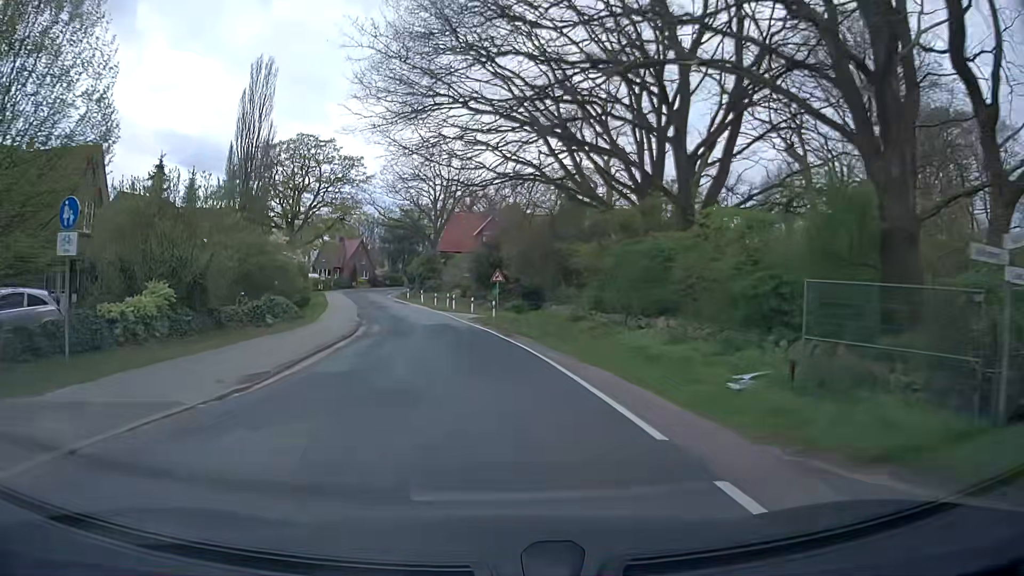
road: secondary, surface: asphalt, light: Day
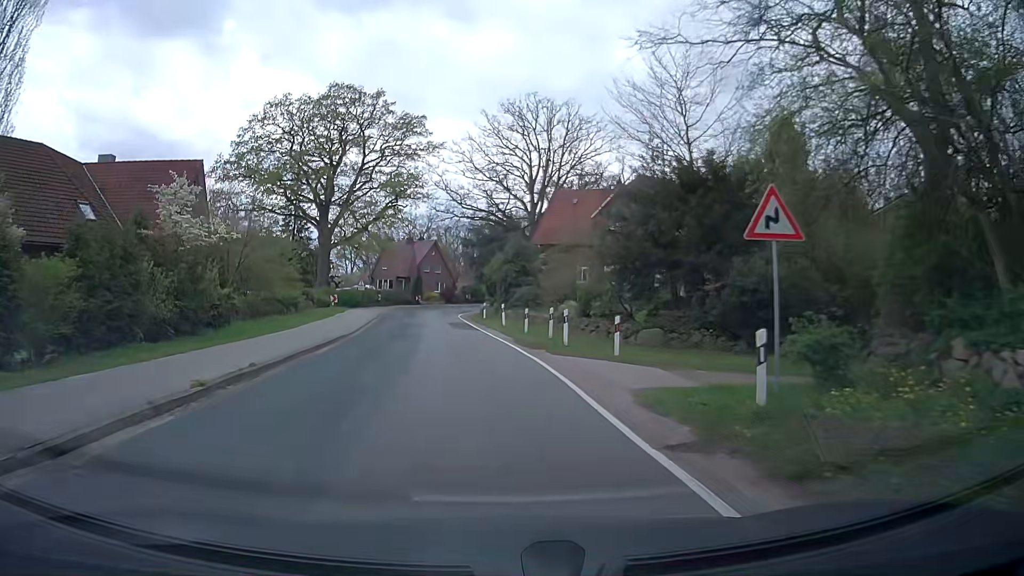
(-2.0, +31.6) m; -8°
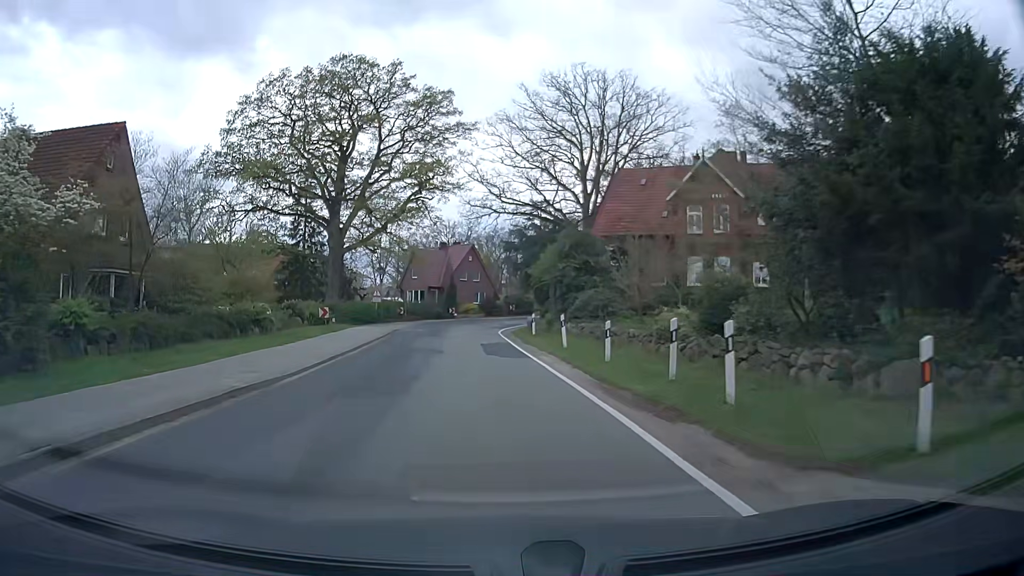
(-0.3, +12.9) m; -4°
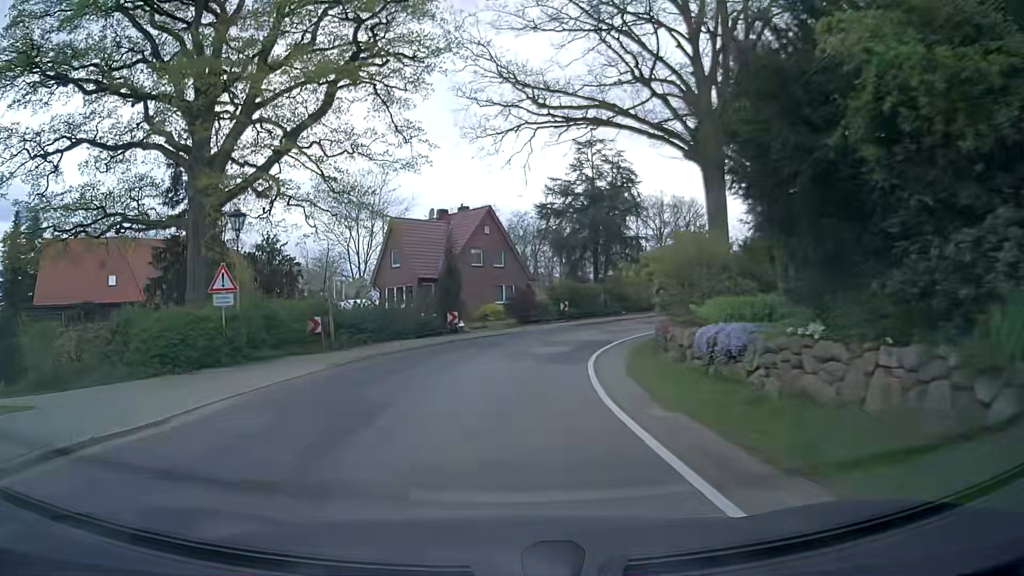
(-1.3, +32.7) m; -2°
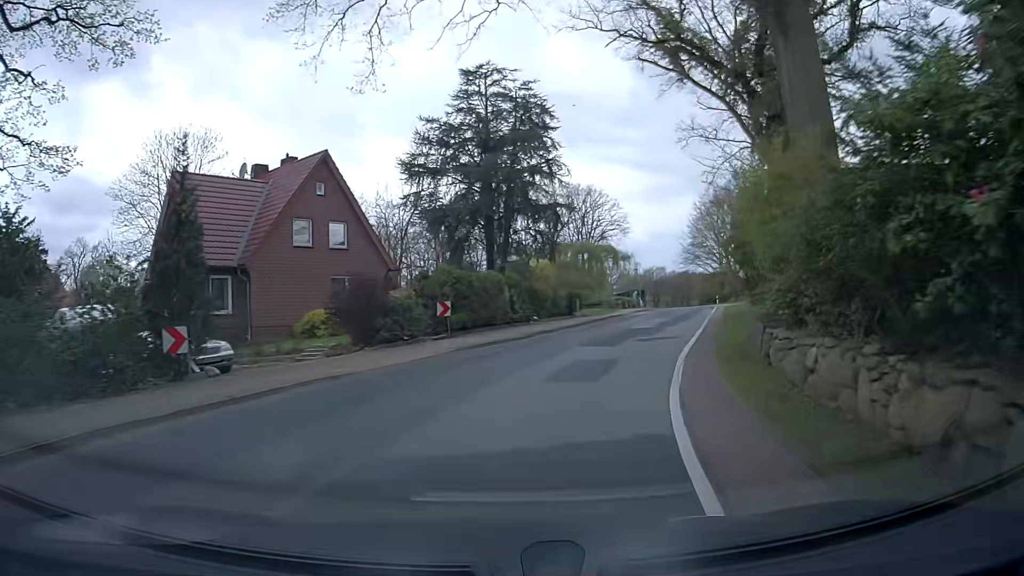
(+1.1, +19.5) m; +9°
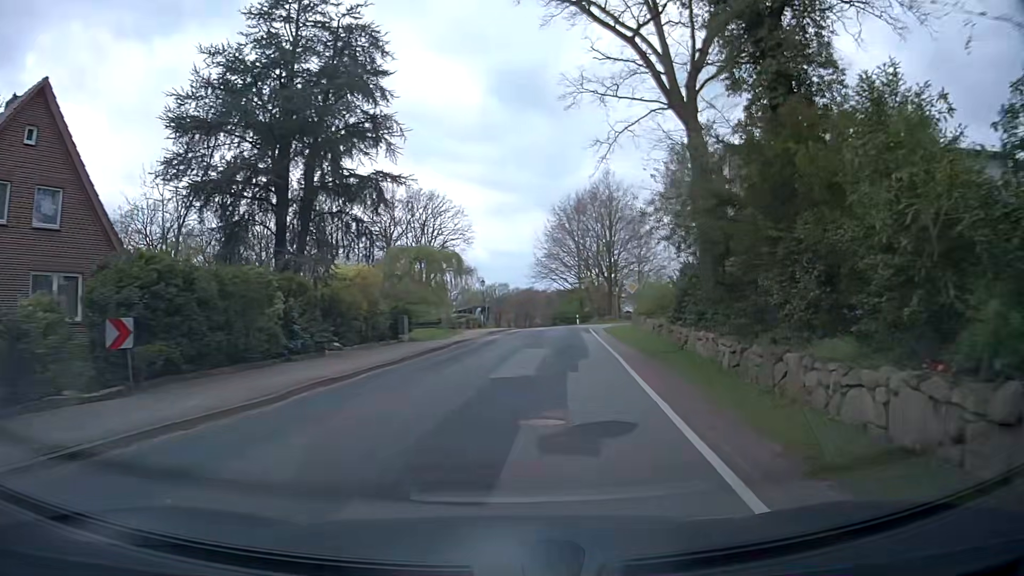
(+1.5, +12.5) m; +14°
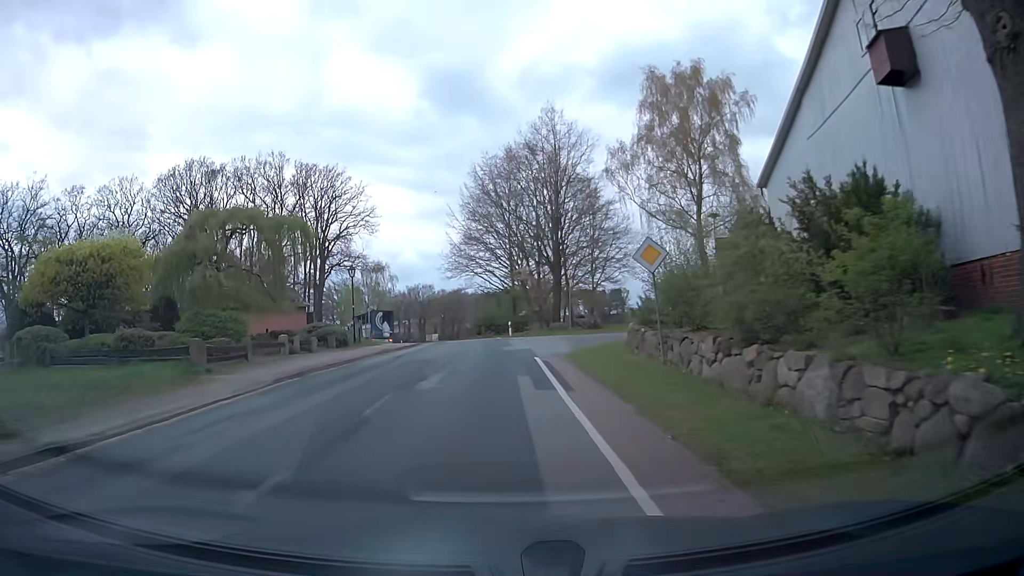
(+2.6, +23.8) m; +6°
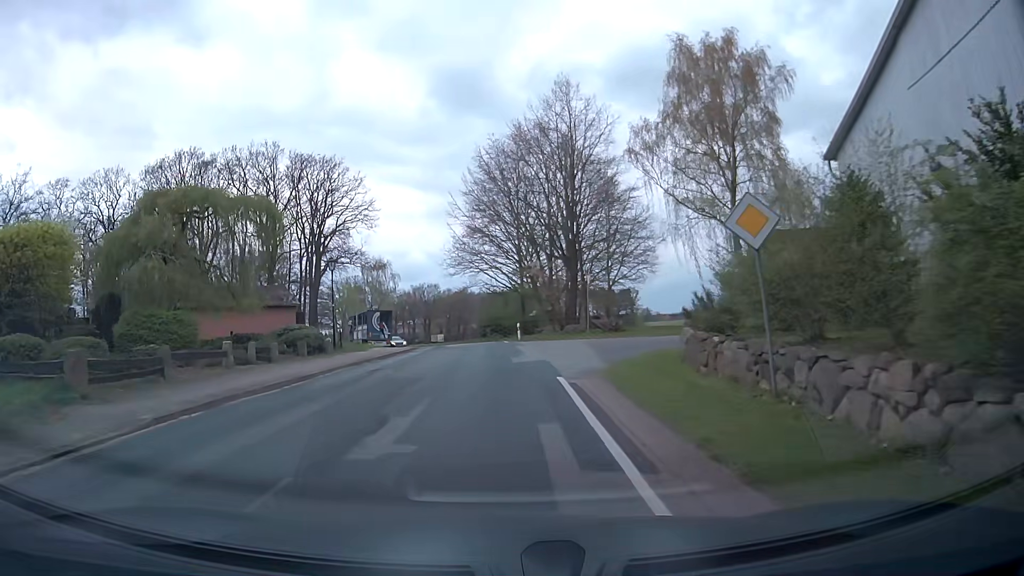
(0.0, +5.9) m; -1°
(0, +10) (0, +20) (0, +30) (0, +40) (-2, +50) (-4, +60) (-6, +69) (-9, +79) (-13, +88) (-17, +97) m
